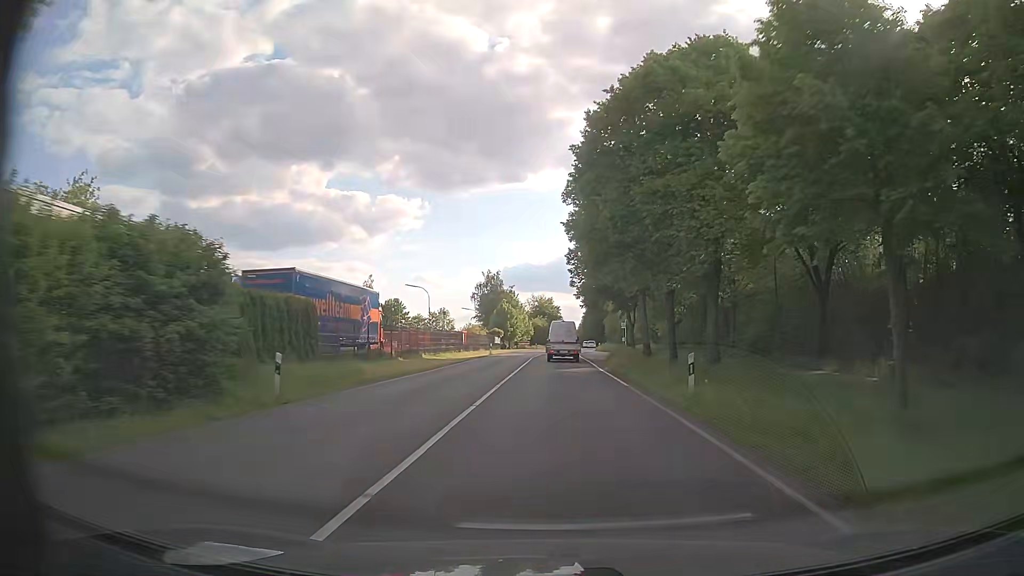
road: secondary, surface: asphalt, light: Day
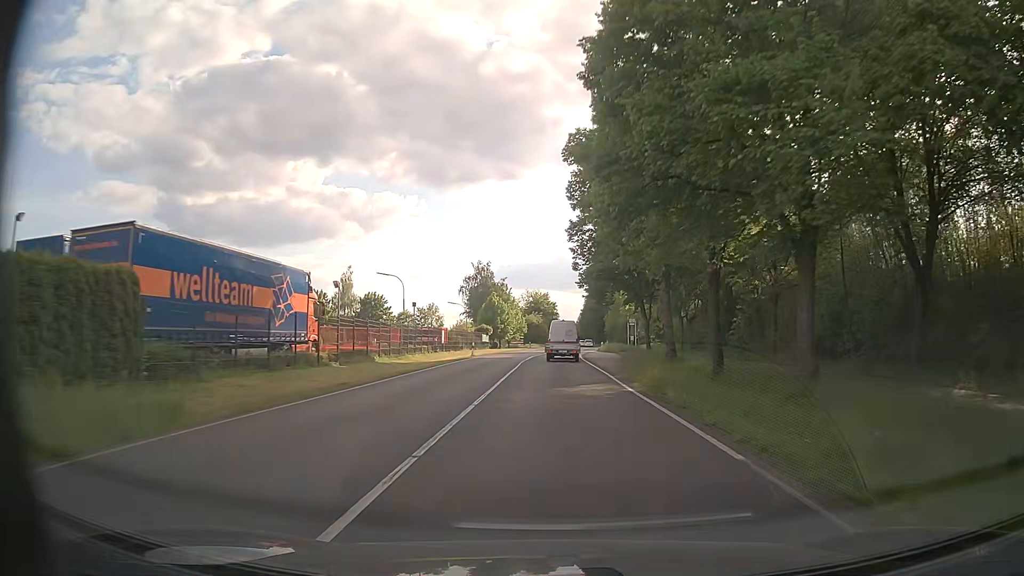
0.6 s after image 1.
(+0.1, +11.8) m; 0°
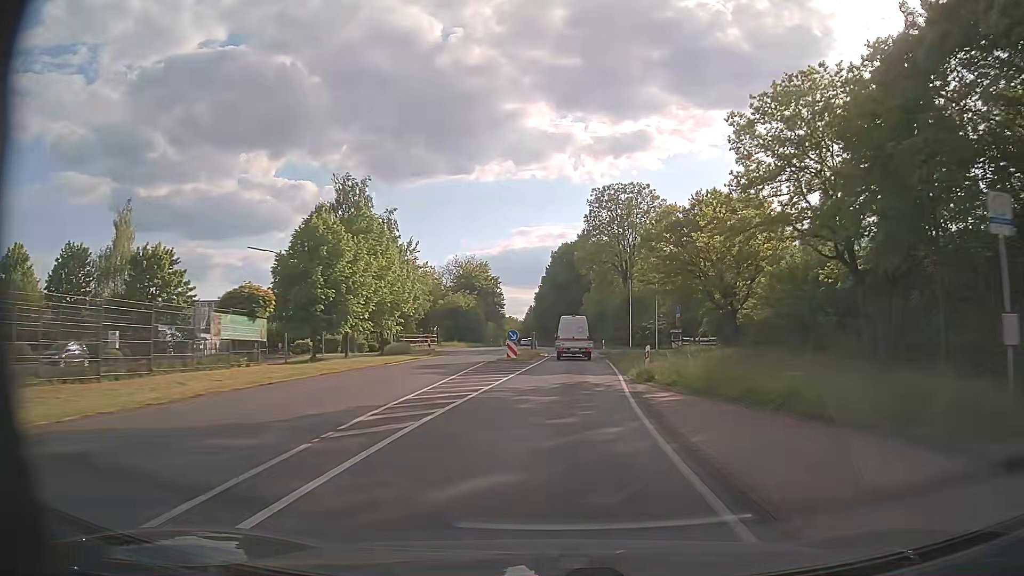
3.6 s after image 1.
(+1.3, +59.3) m; +4°
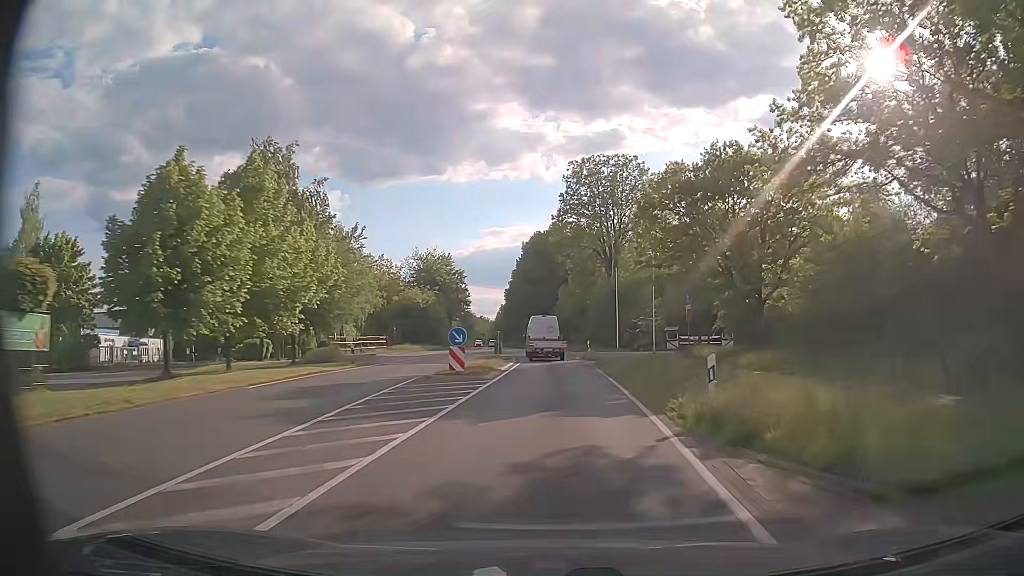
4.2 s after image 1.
(+0.3, +11.8) m; +2°
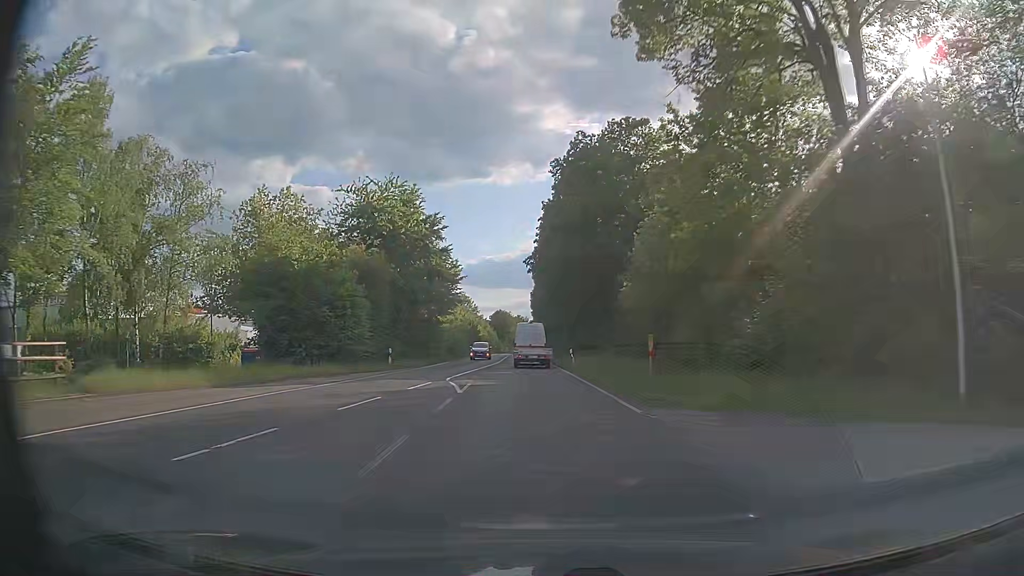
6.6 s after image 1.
(-0.1, +46.3) m; -3°
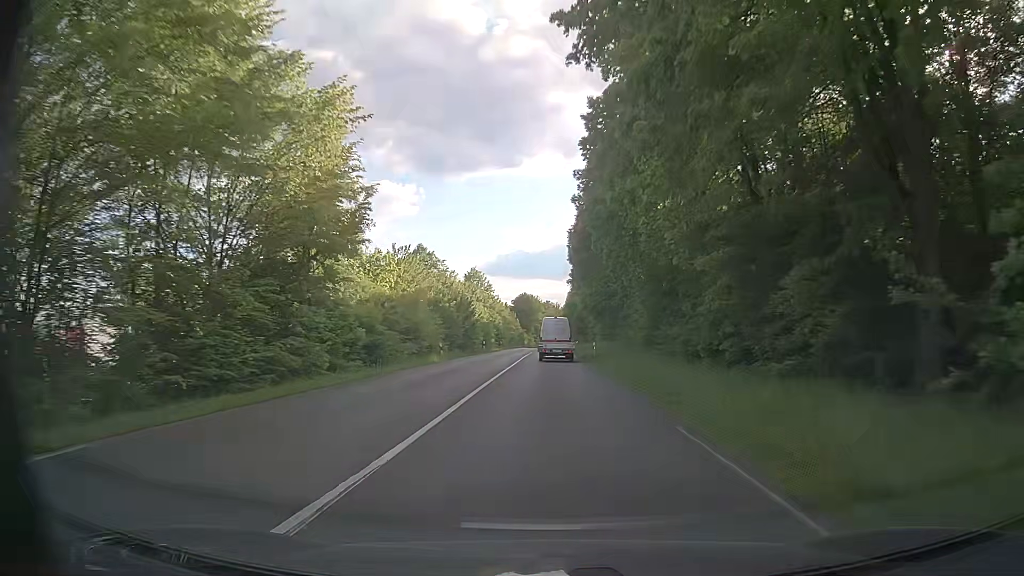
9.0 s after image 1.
(-2.3, +45.2) m; -4°
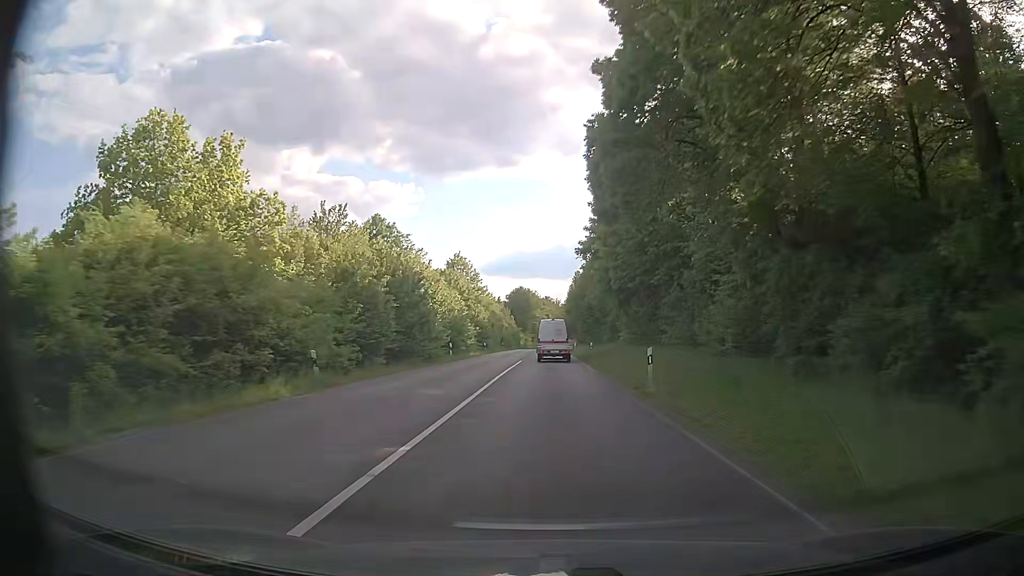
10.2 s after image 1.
(0.0, +22.2) m; 0°
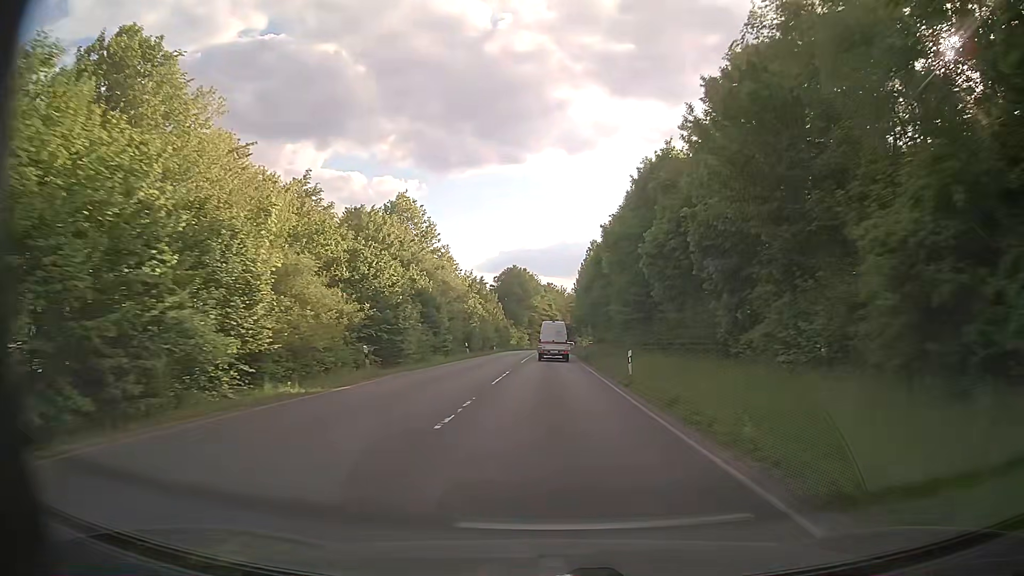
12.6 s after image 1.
(0.0, +45.0) m; 0°
(0, +10) (0, +20) (0, +30) (0, +40) (0, +50) (0, +60) (0, +70) (+1, +80) (+1, +90) (+1, +100) m
